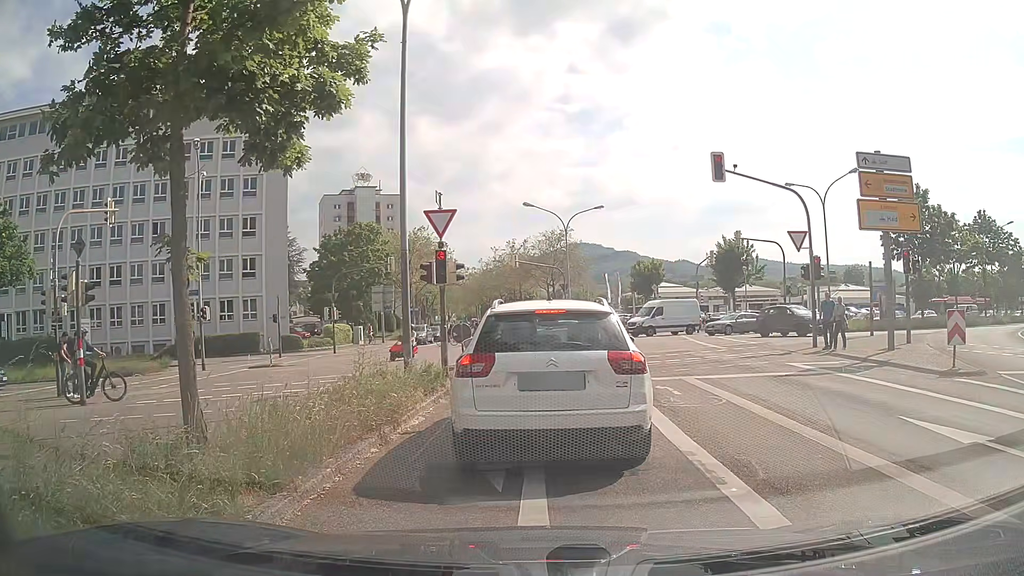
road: secondary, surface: asphalt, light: Day
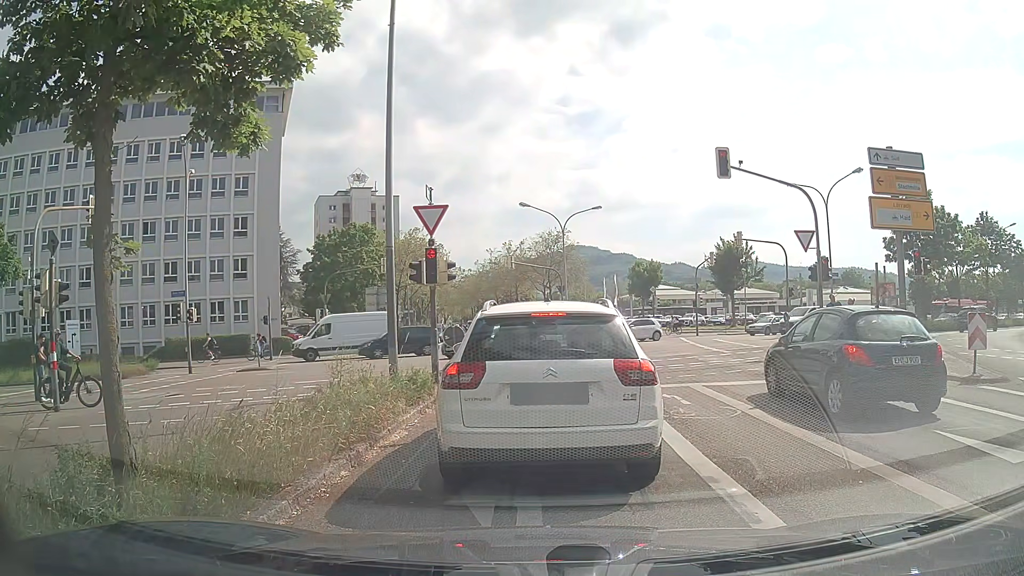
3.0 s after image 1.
(0.0, +1.0) m; 0°
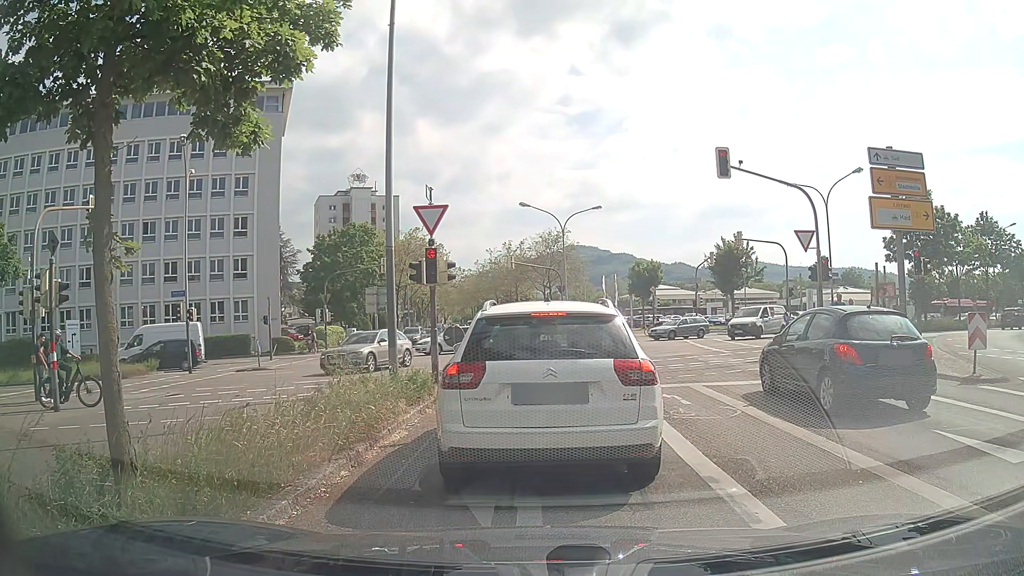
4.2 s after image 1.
(0.0, 0.0) m; 0°
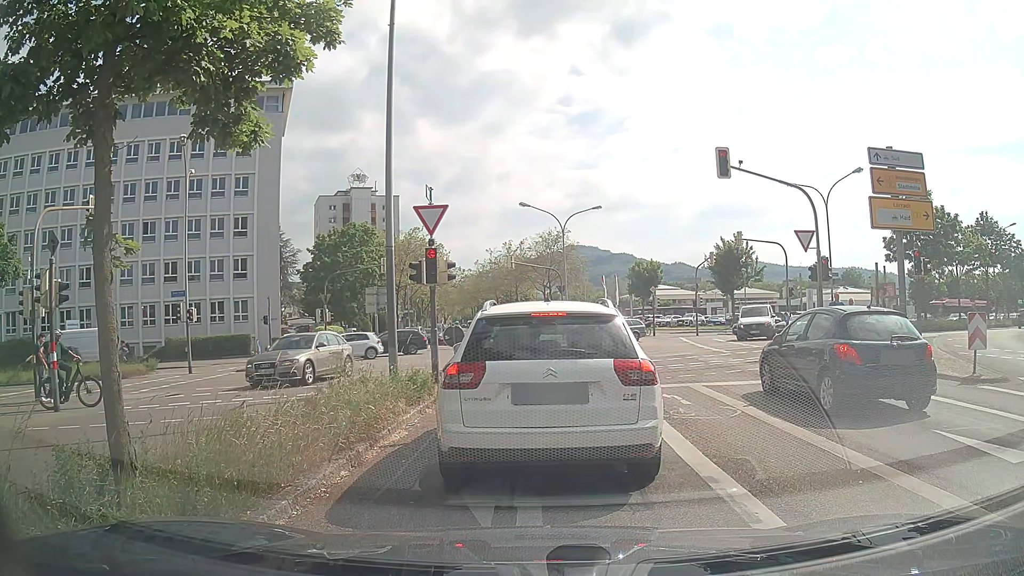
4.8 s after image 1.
(0.0, 0.0) m; 0°
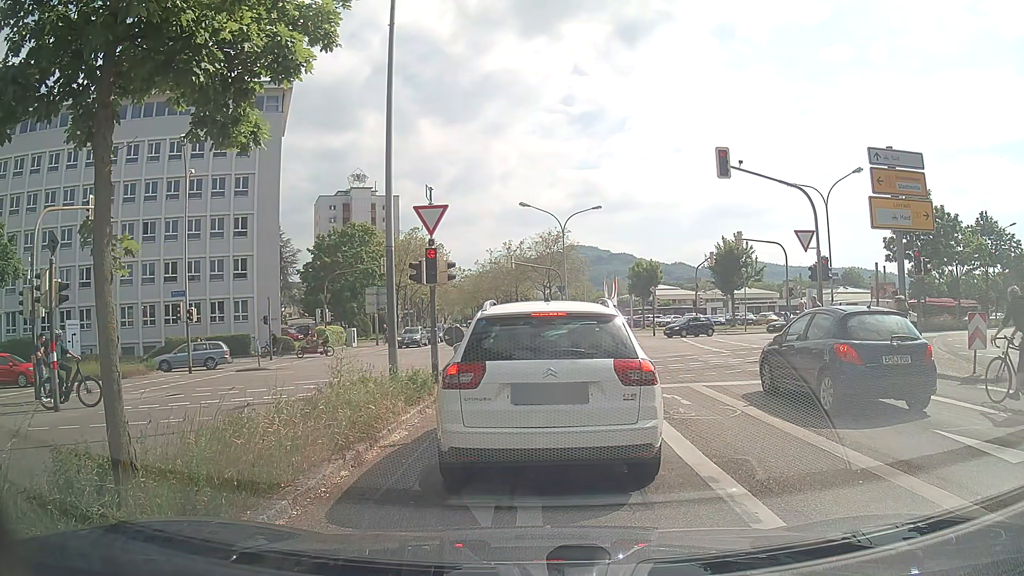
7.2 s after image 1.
(0.0, 0.0) m; 0°
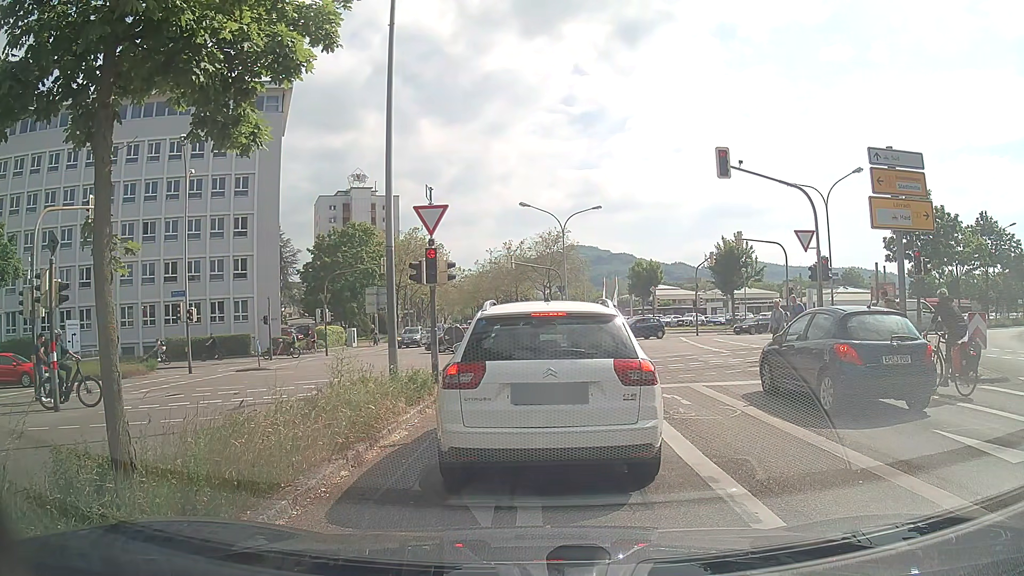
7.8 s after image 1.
(0.0, 0.0) m; 0°
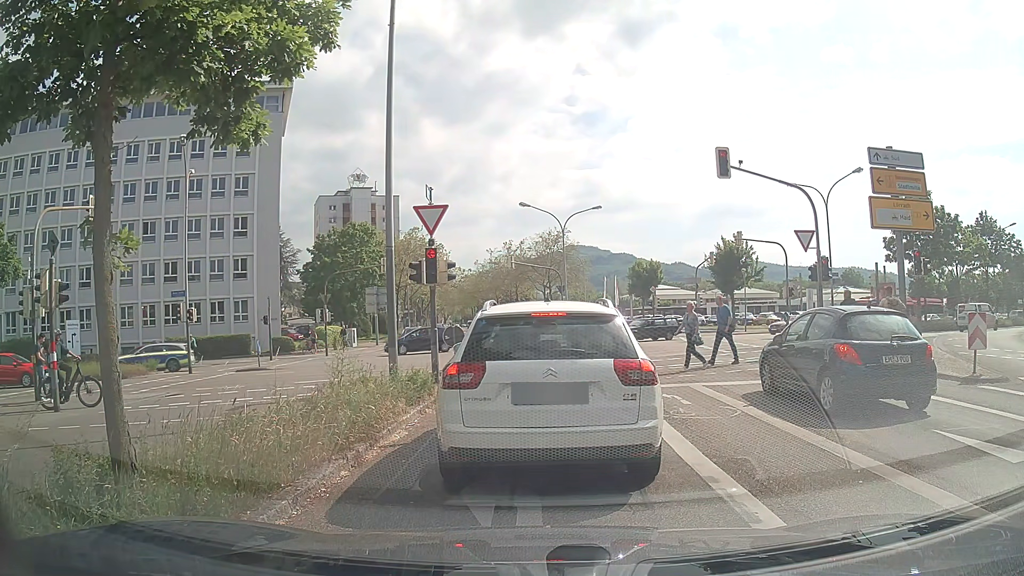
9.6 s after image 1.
(0.0, 0.0) m; 0°
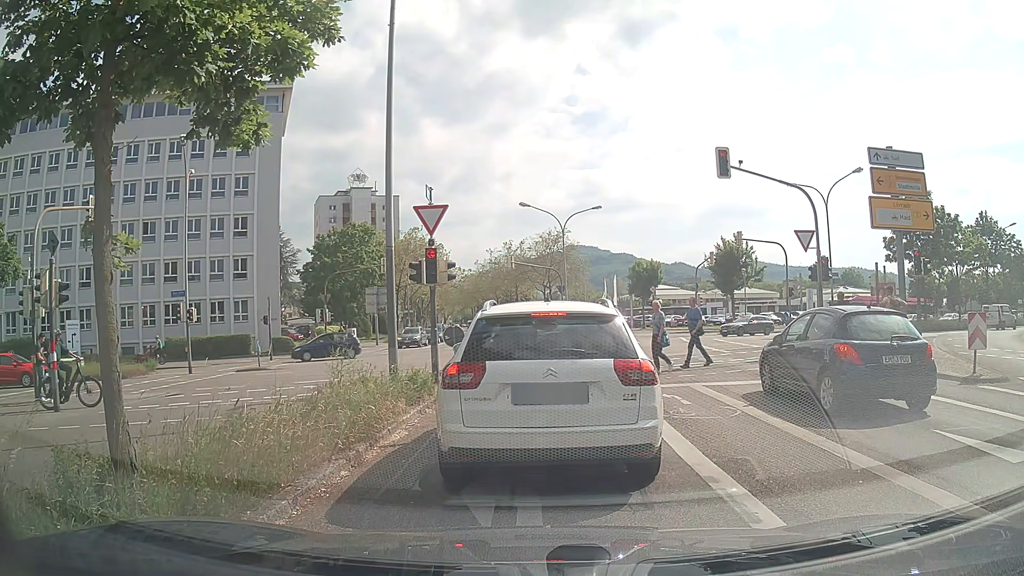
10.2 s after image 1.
(0.0, 0.0) m; 0°
